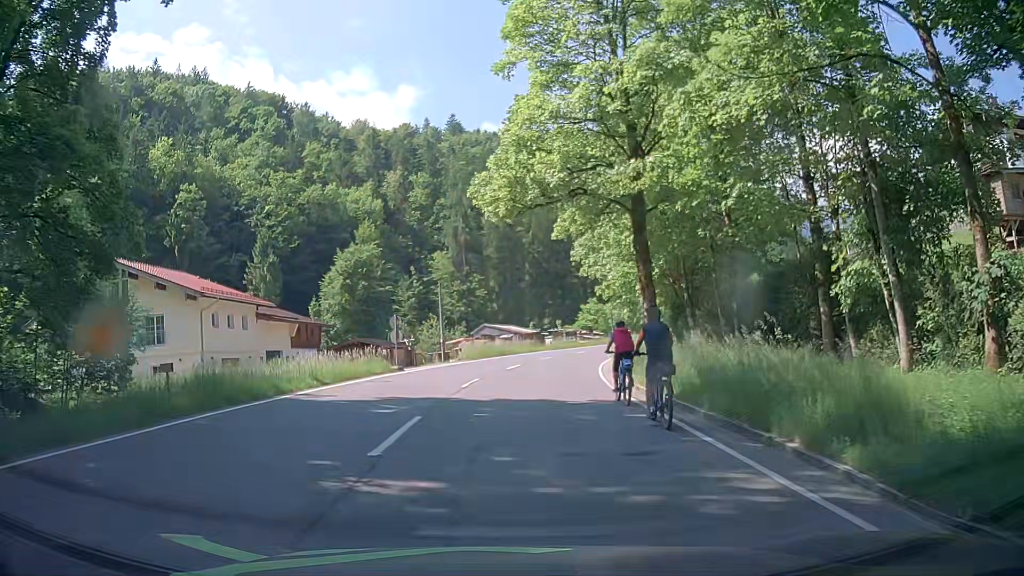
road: primary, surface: asphalt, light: Day
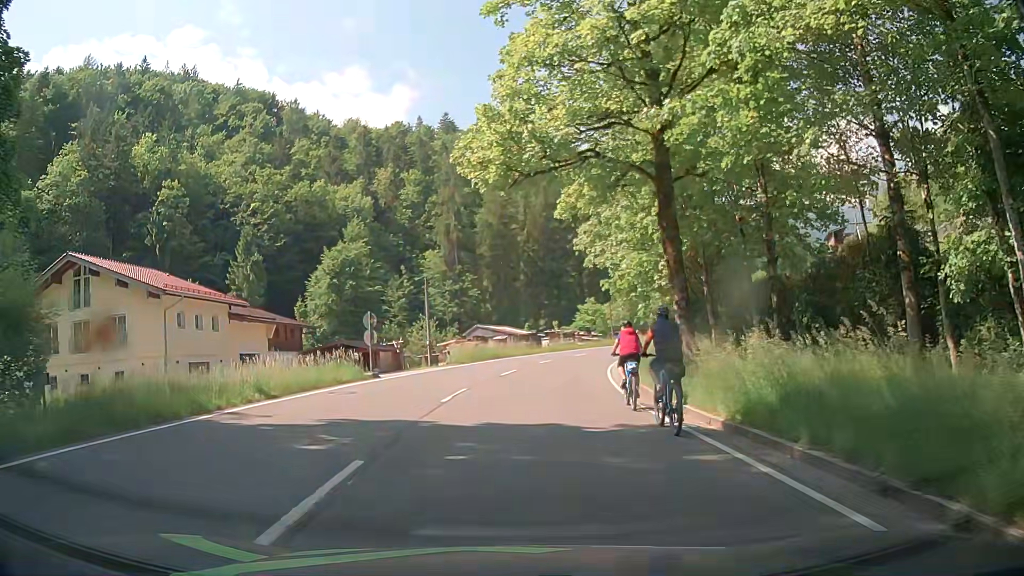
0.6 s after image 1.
(+0.1, +4.5) m; +2°
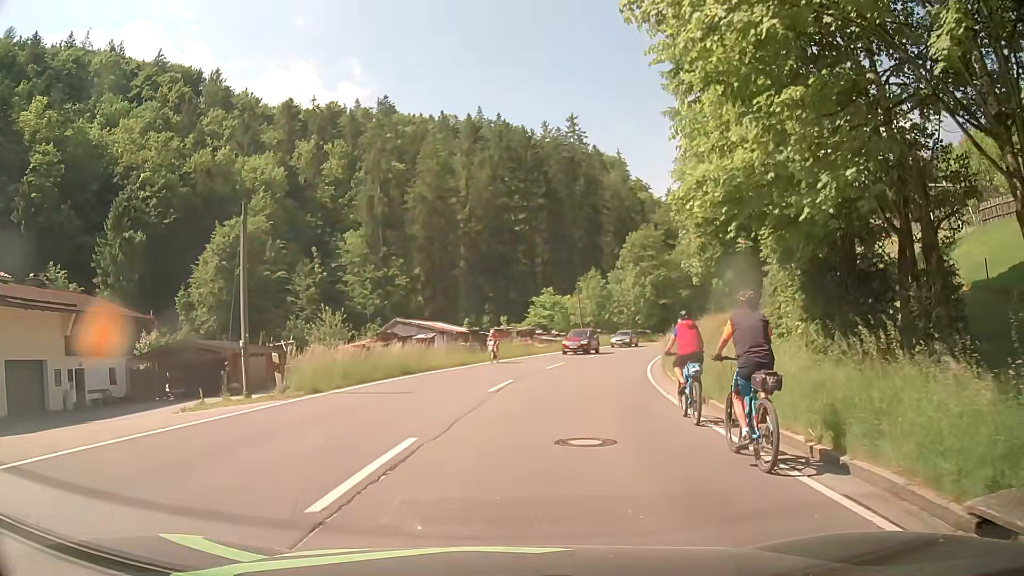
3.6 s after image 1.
(+0.7, +21.9) m; +6°
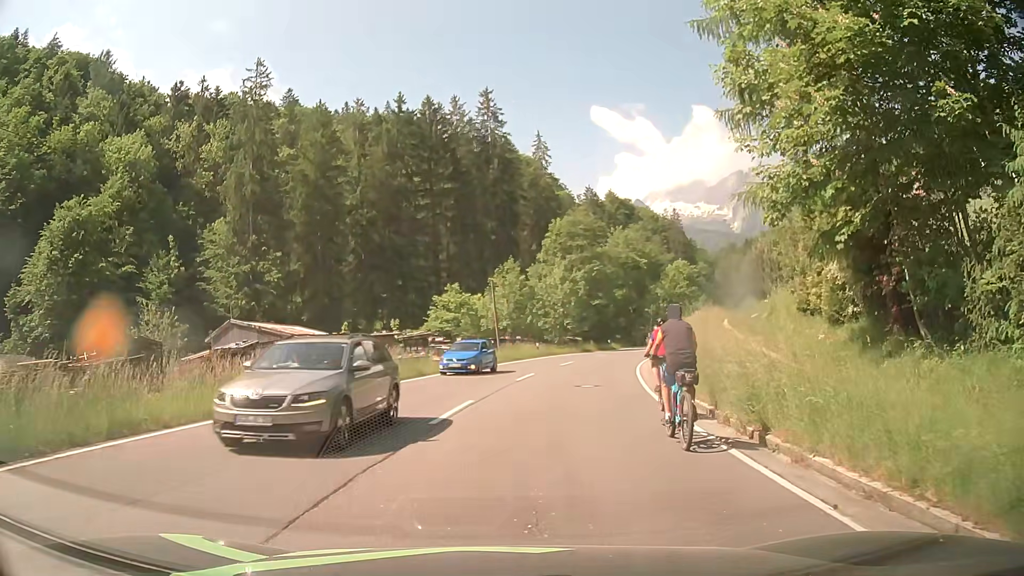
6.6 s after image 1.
(+1.1, +17.4) m; +7°
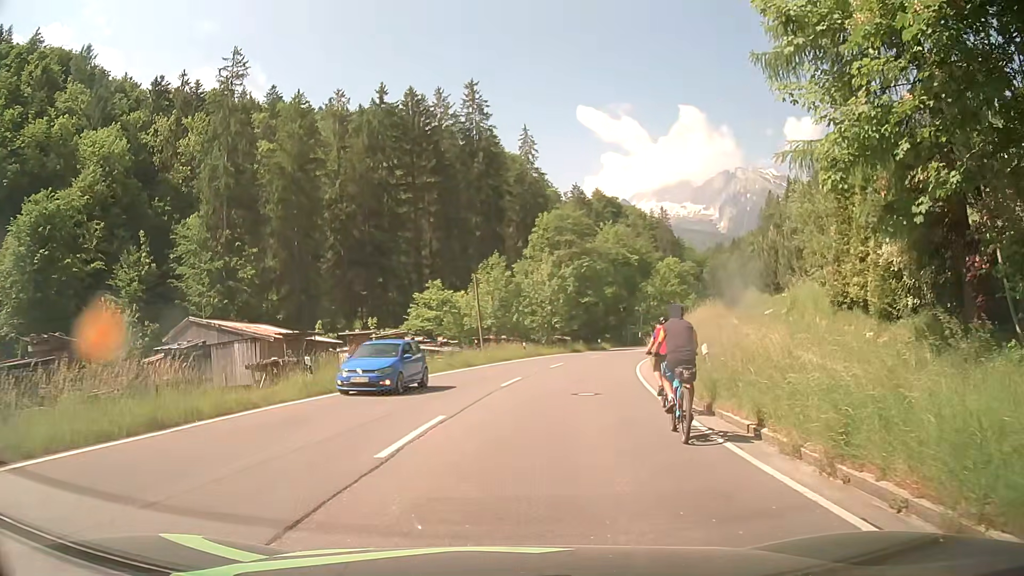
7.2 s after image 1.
(0.0, +3.5) m; +1°
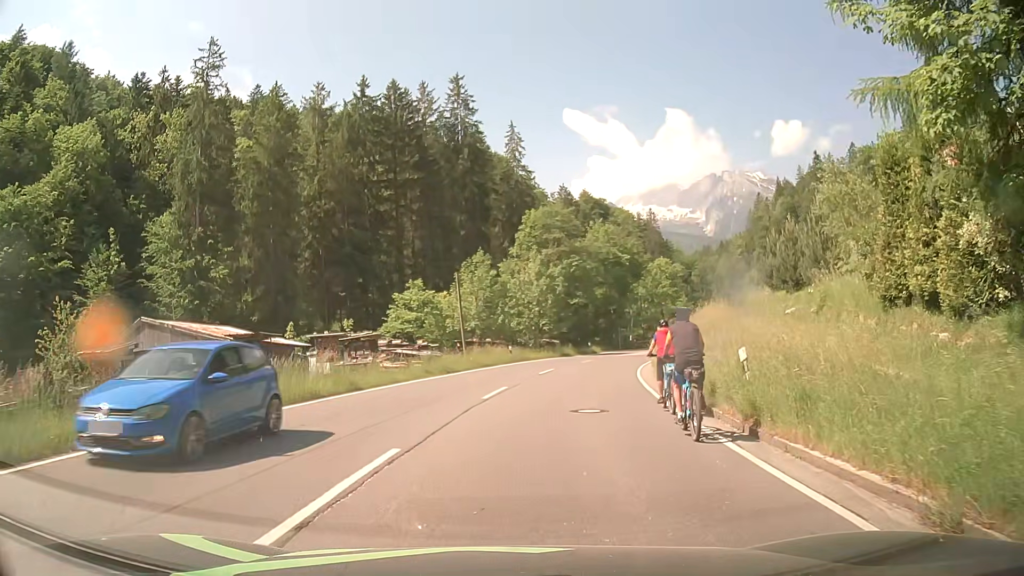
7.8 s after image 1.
(0.0, +3.6) m; +1°
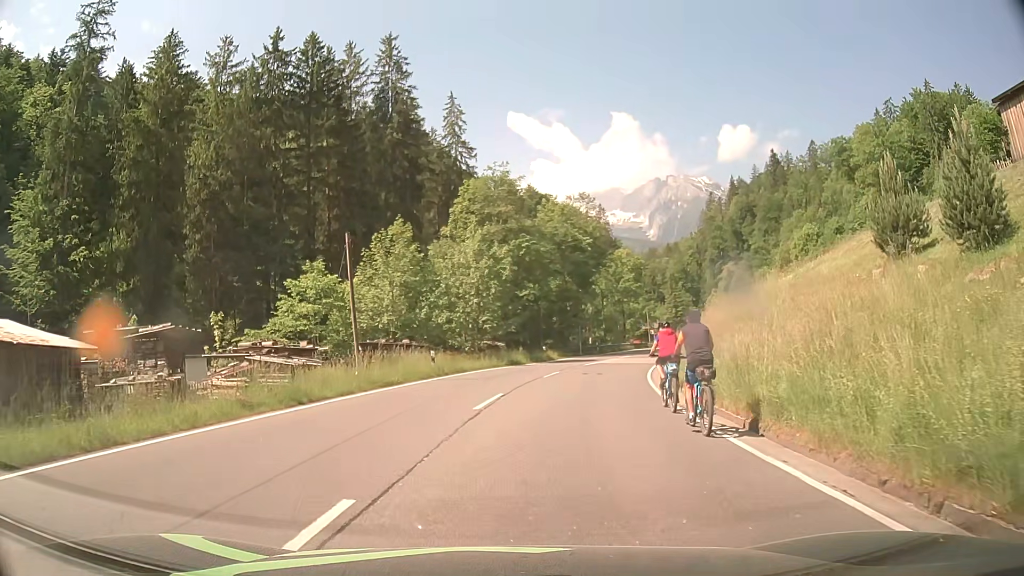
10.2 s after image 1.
(+0.6, +14.8) m; +5°
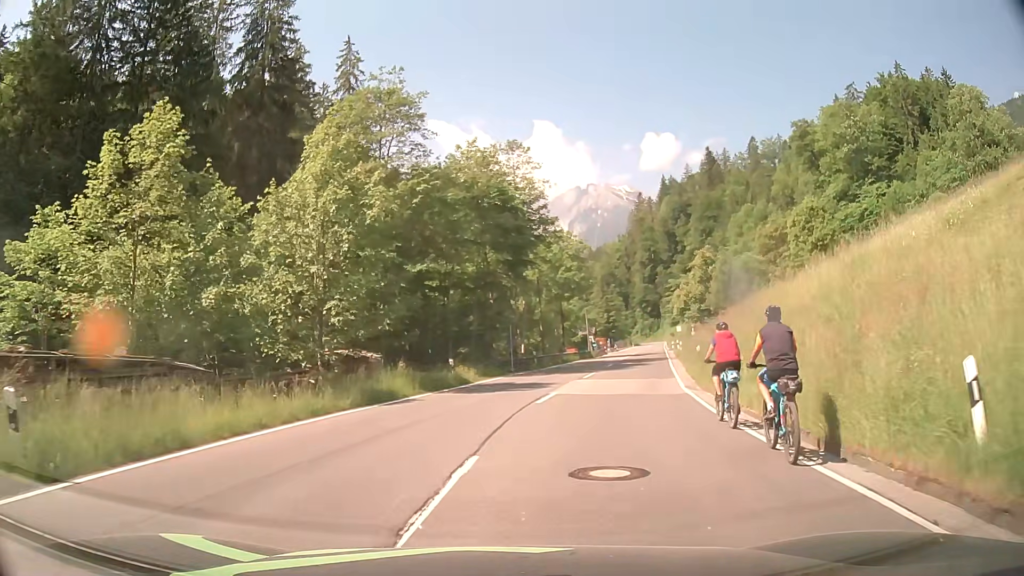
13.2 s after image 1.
(+1.3, +21.4) m; +7°
(0, +10) (+1, +20) (+3, +30) (+5, +40) (+8, +49) (+10, +59) (+13, +69) (+16, +78) (+18, +88) (+20, +98) m
